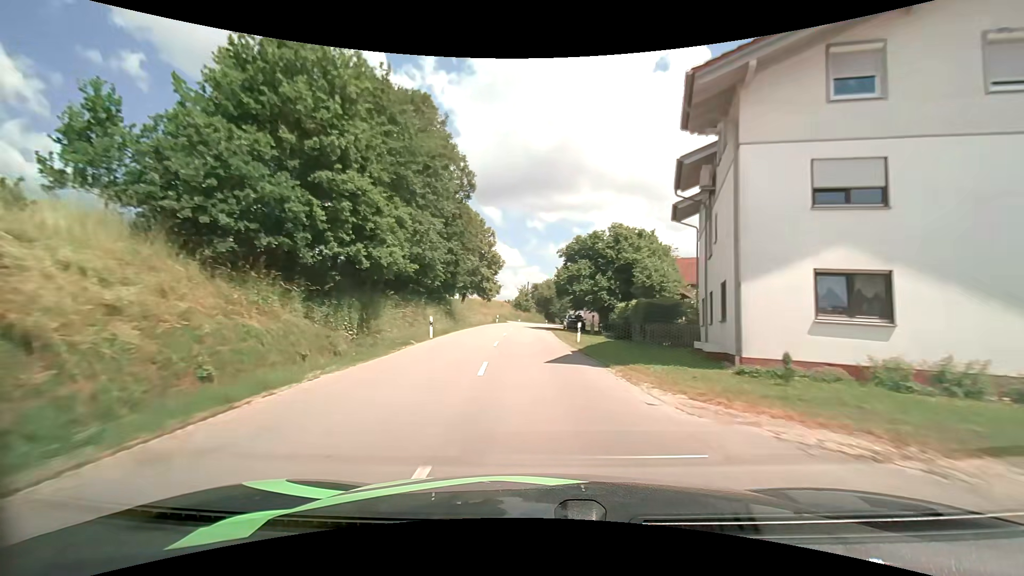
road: secondary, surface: asphalt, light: Day
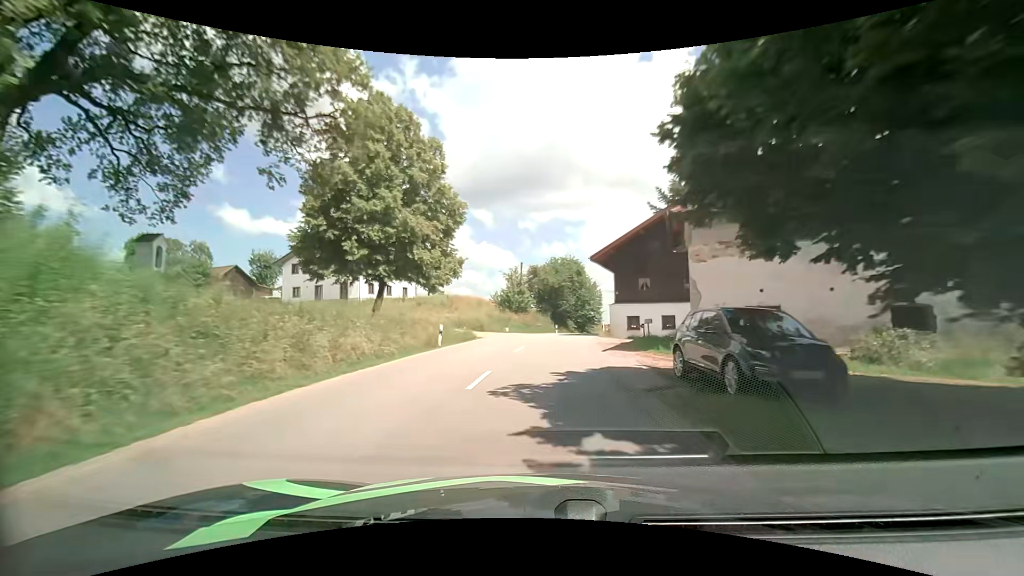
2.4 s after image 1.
(-0.9, +38.3) m; 0°
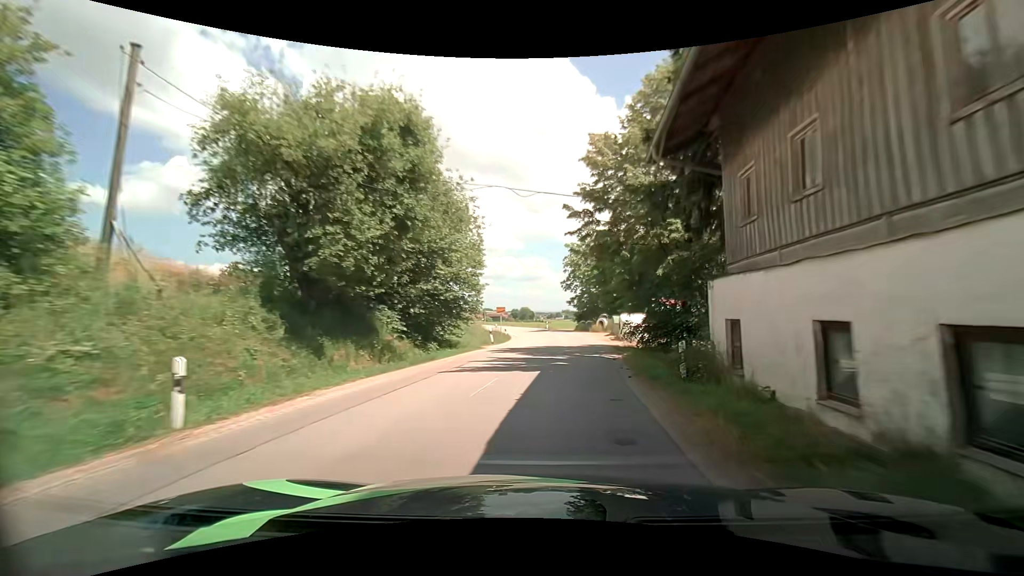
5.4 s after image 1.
(+4.8, +44.7) m; +15°
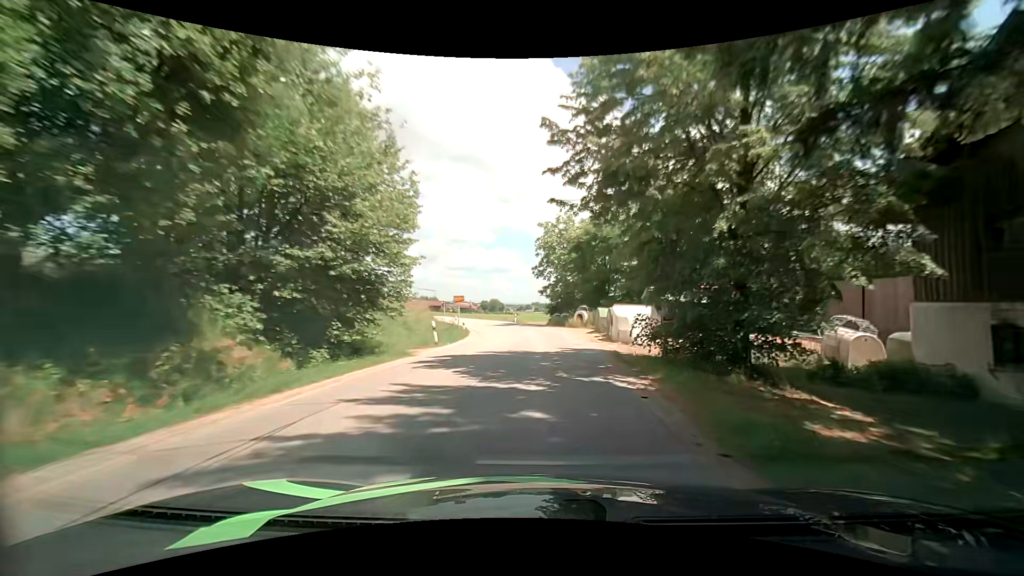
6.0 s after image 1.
(+0.3, +8.9) m; +3°
(0, +10) (+1, +20) (+1, +30) (0, +40) (-2, +50) (-4, +59) (-7, +69) (-10, +79) (-14, +88) (-17, +97) m
